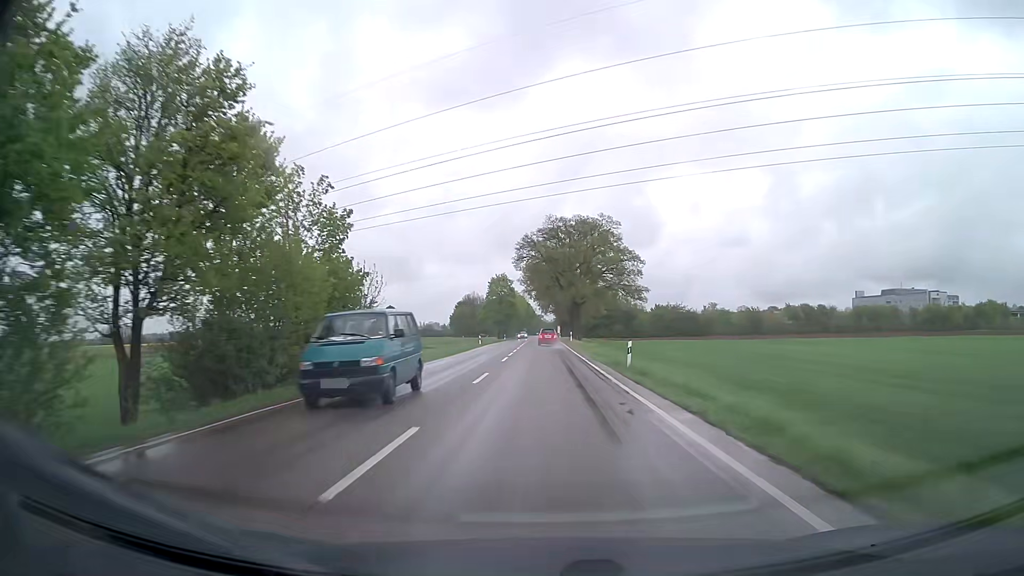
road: secondary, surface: asphalt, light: Day
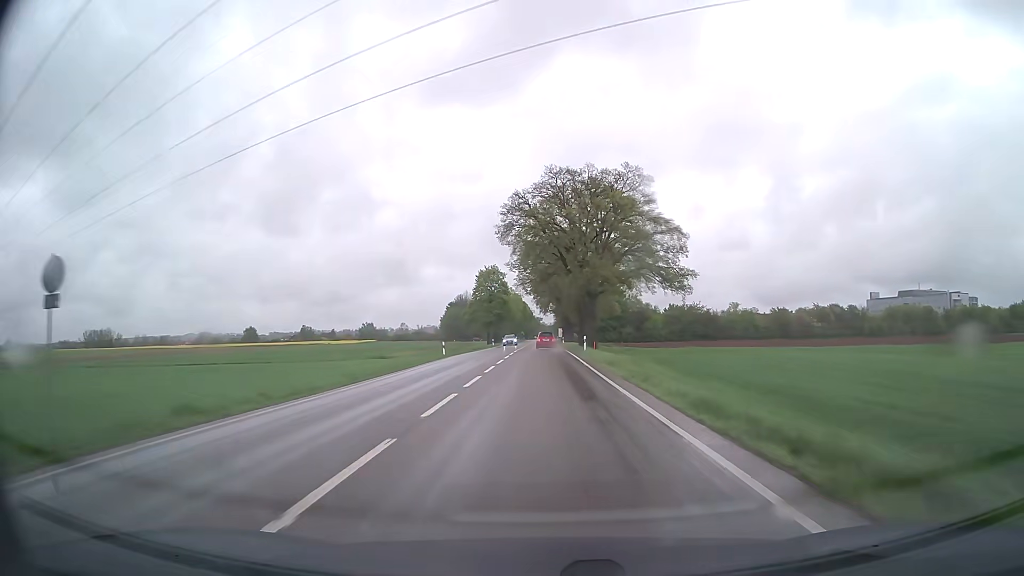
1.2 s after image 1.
(0.0, +25.4) m; 0°
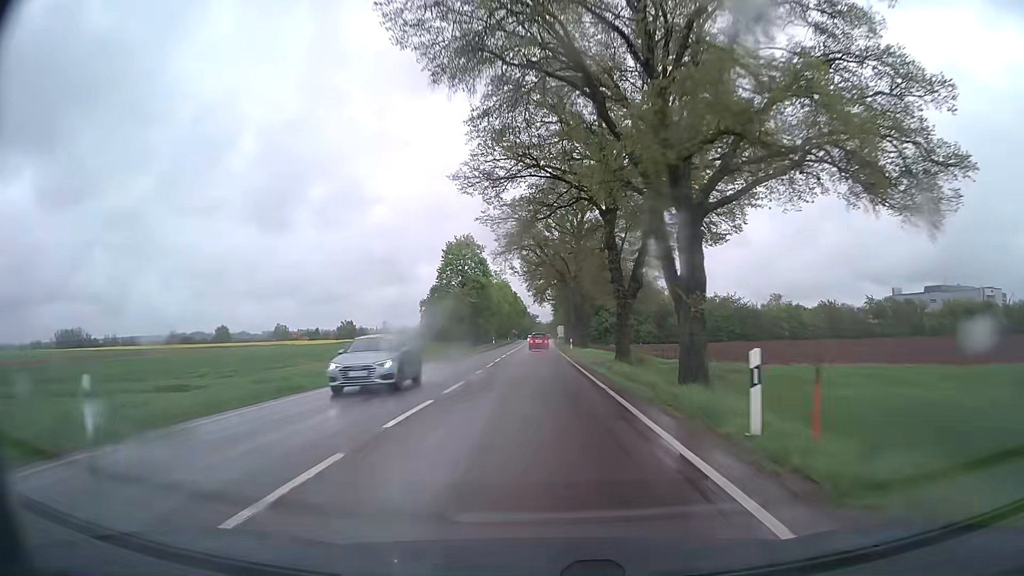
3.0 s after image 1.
(+0.1, +37.5) m; 0°
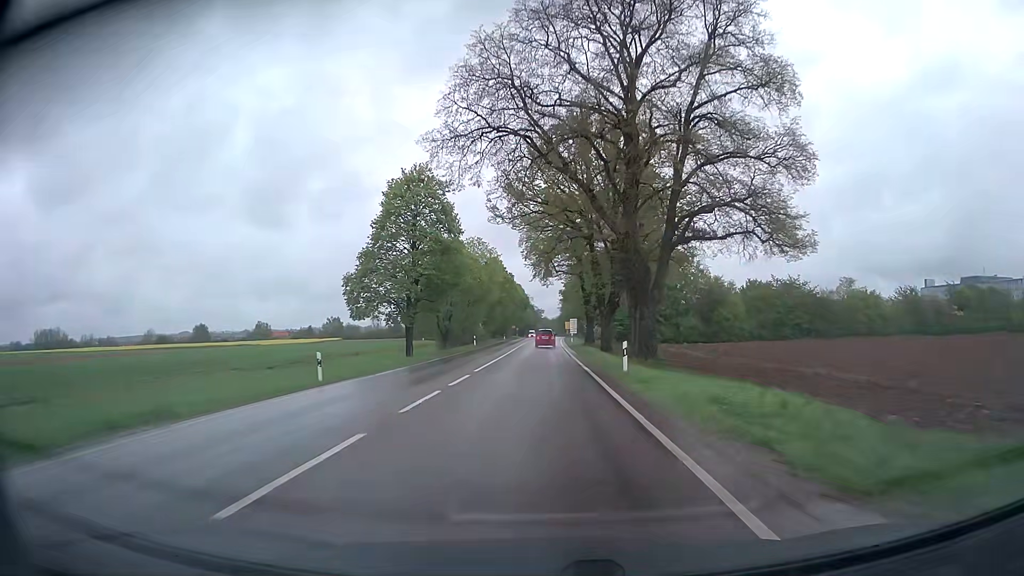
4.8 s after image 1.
(0.0, +34.7) m; -1°
(0, +10) (0, +20) (0, +30) (0, +40) (0, +50) (0, +60) (0, +70) (0, +80) (0, +90) (+1, +100) m
